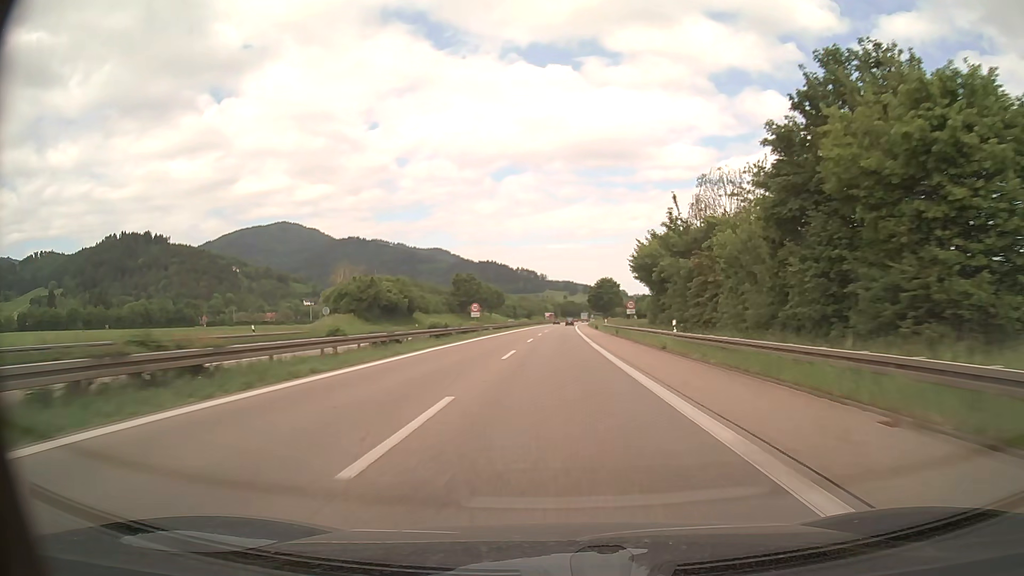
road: trunk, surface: asphalt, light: Day
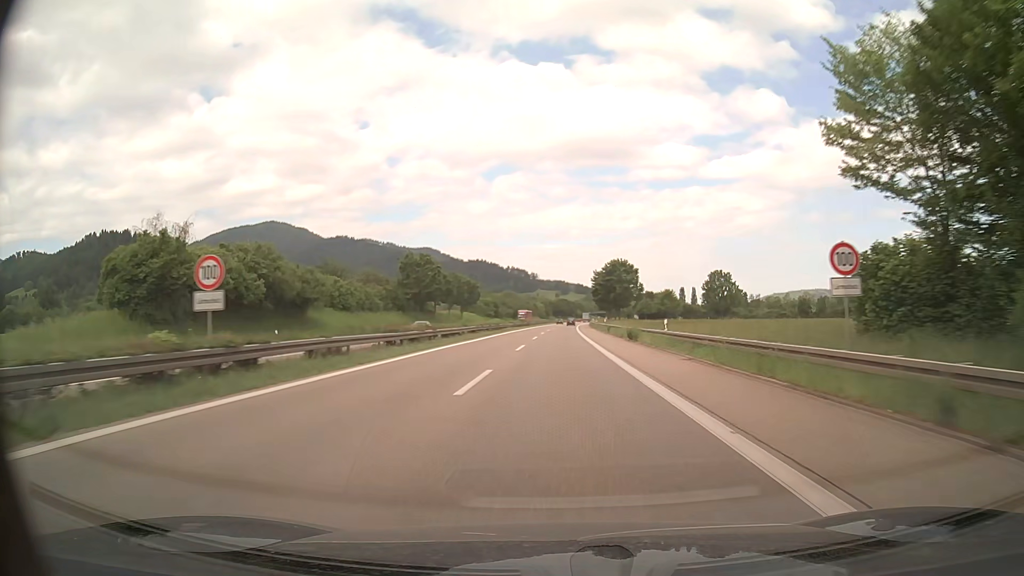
(+0.4, +45.5) m; +1°
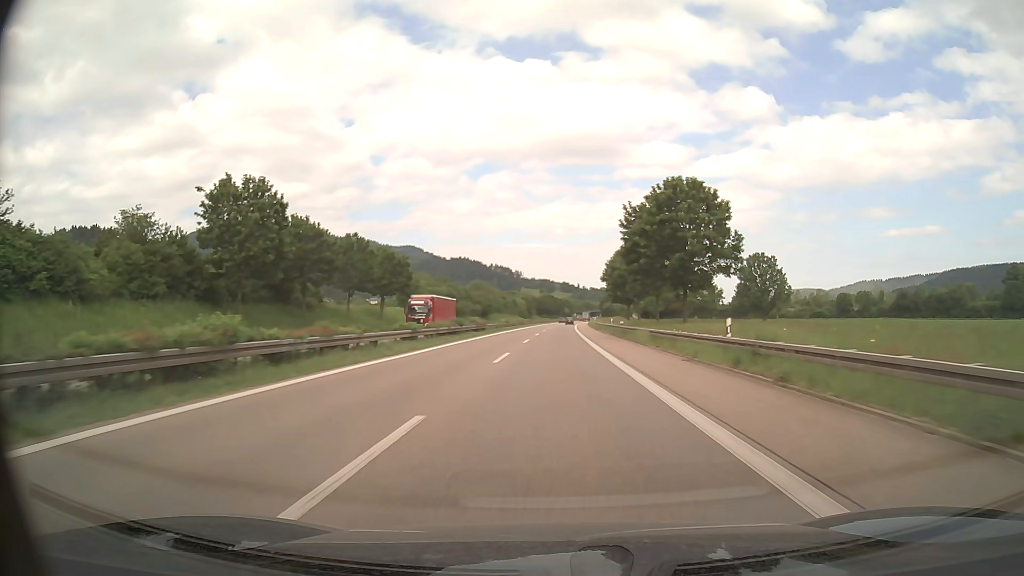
(+0.4, +60.6) m; +1°
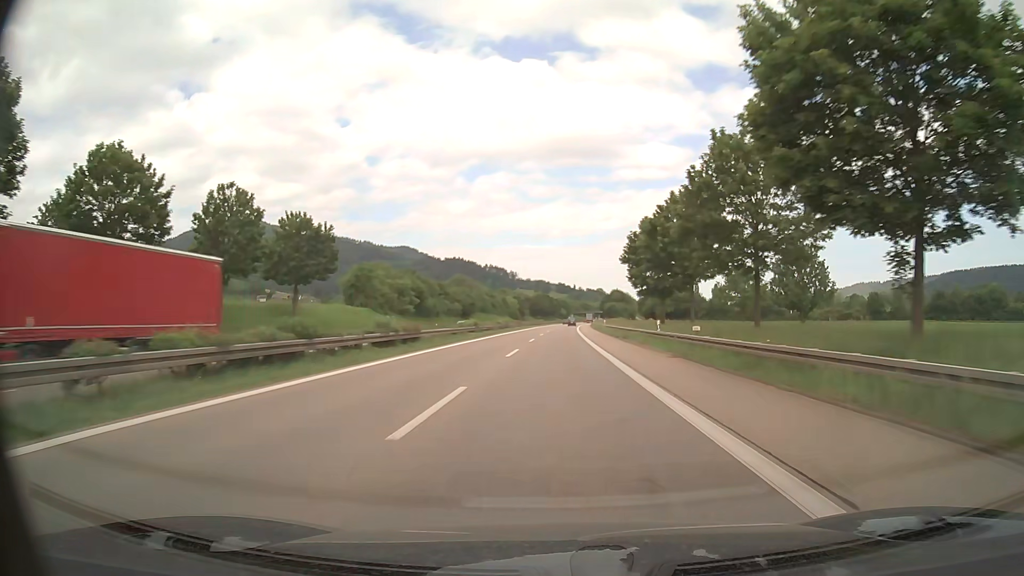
(+0.1, +30.3) m; 0°
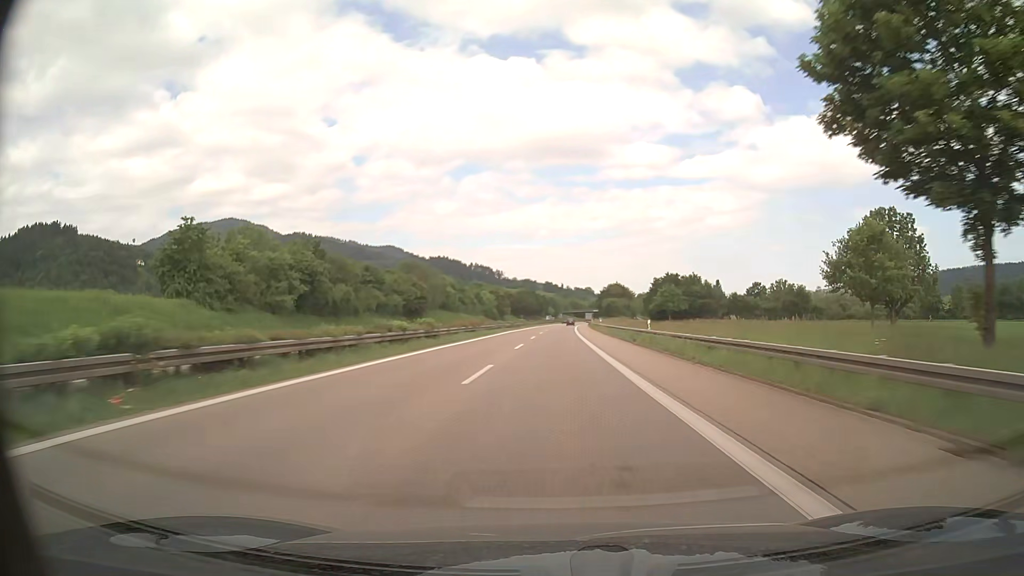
(+0.4, +45.4) m; +1°
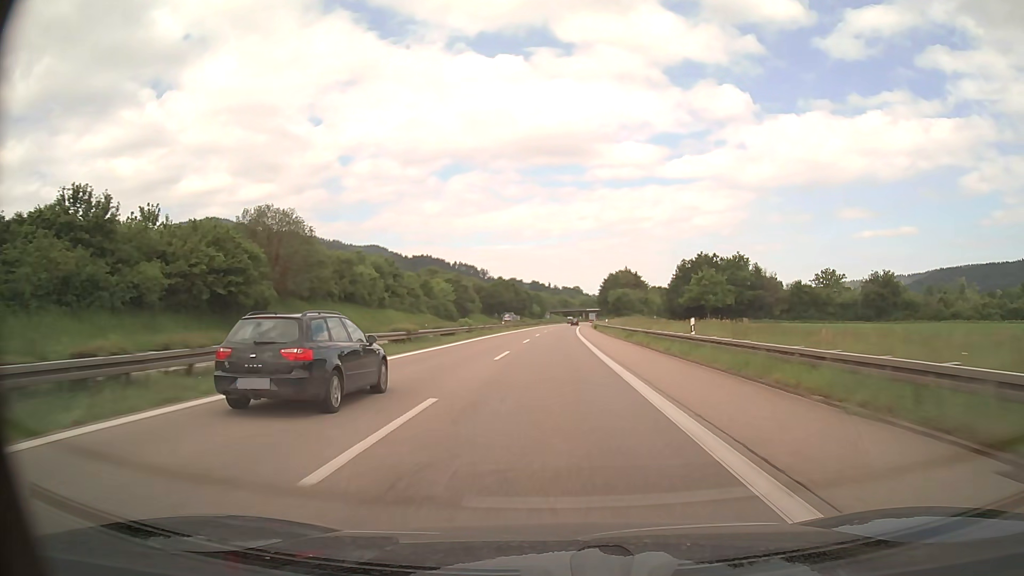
(+0.8, +60.6) m; +1°
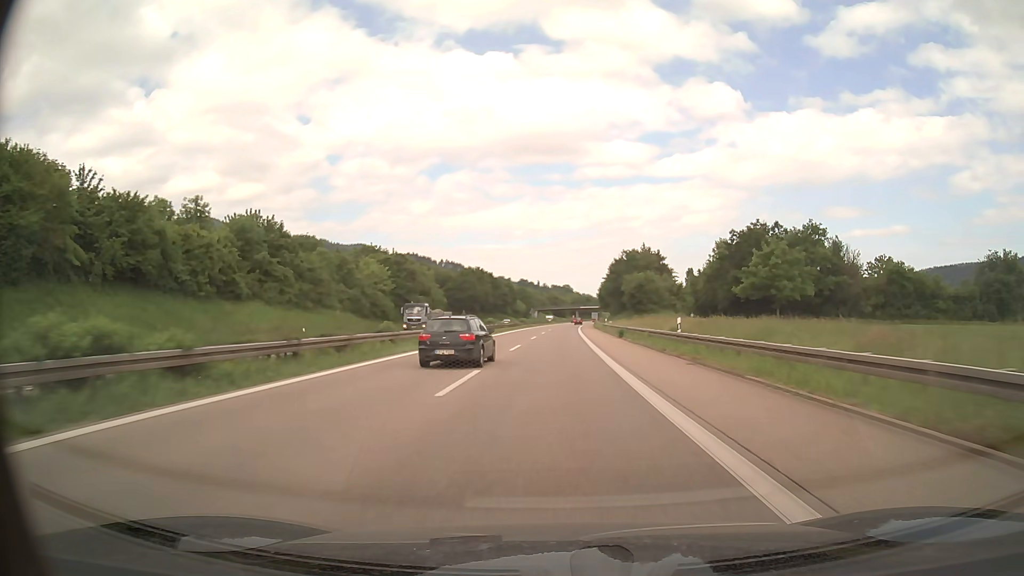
(+0.4, +45.5) m; +1°
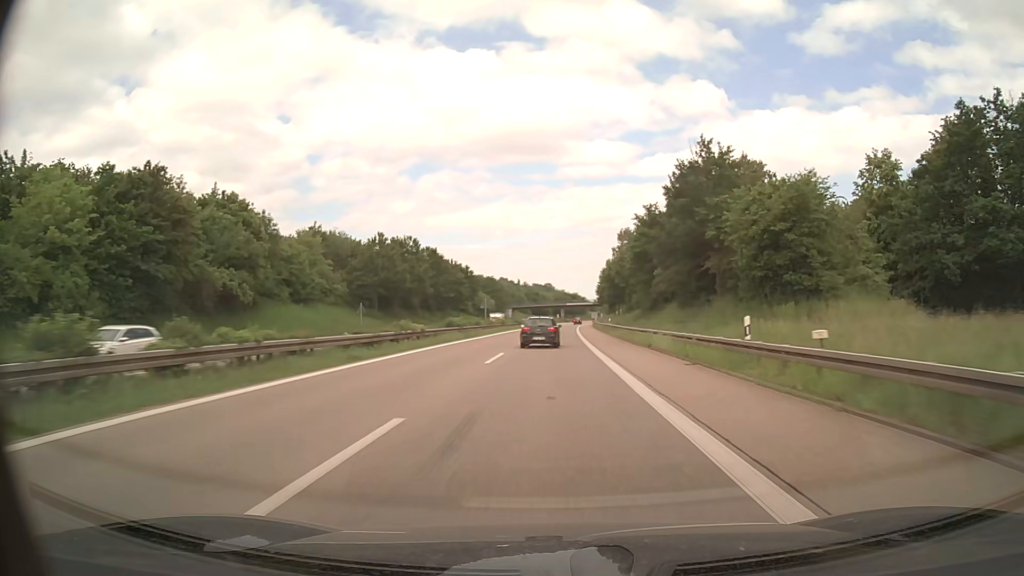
(+0.9, +60.6) m; +2°
(0, +10) (0, +20) (0, +30) (0, +40) (0, +50) (+1, +60) (+1, +70) (+1, +80) (+1, +90) (+2, +100) m
